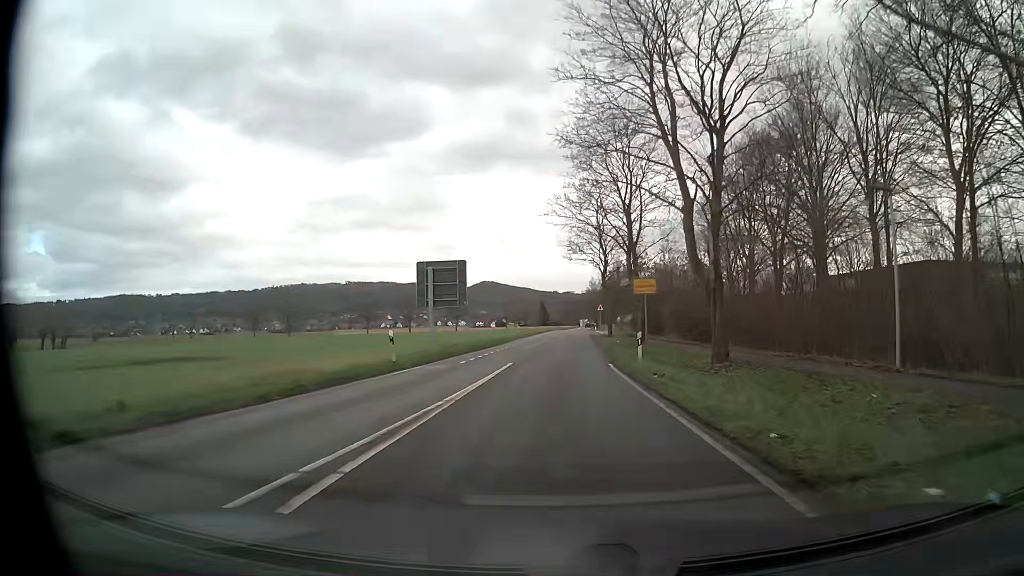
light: Day
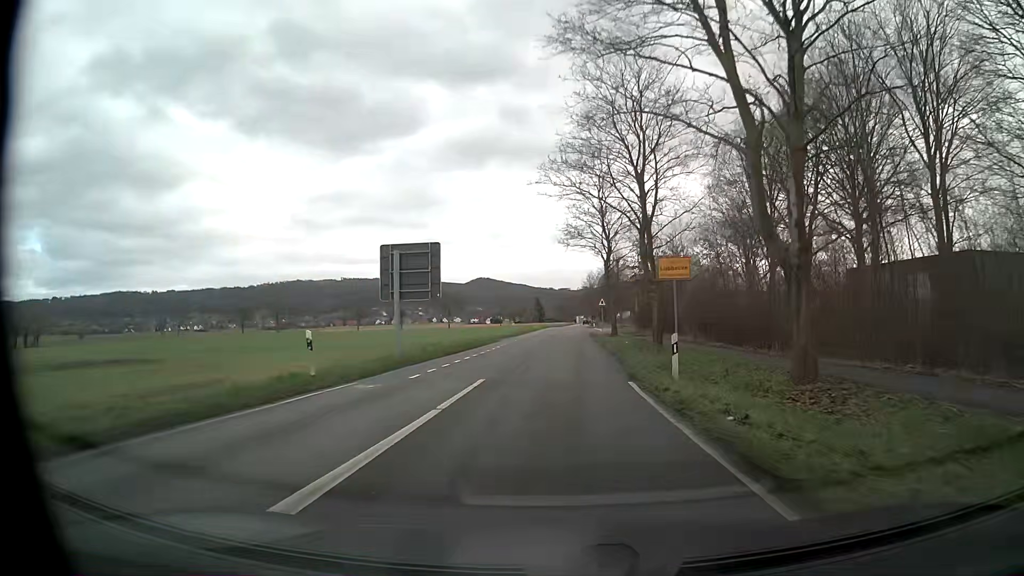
(+0.1, +7.6) m; +1°
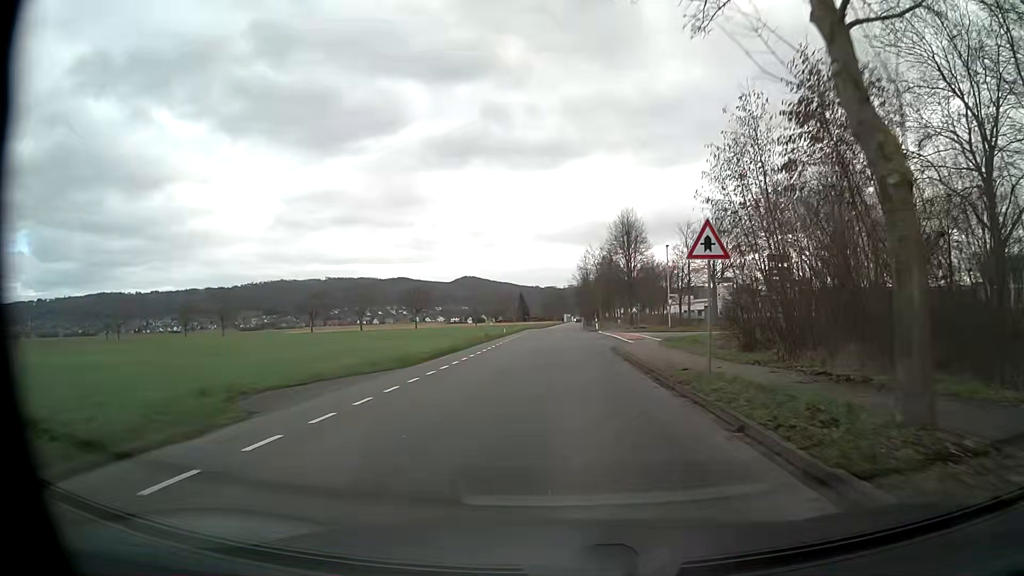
(+0.1, +38.3) m; +1°
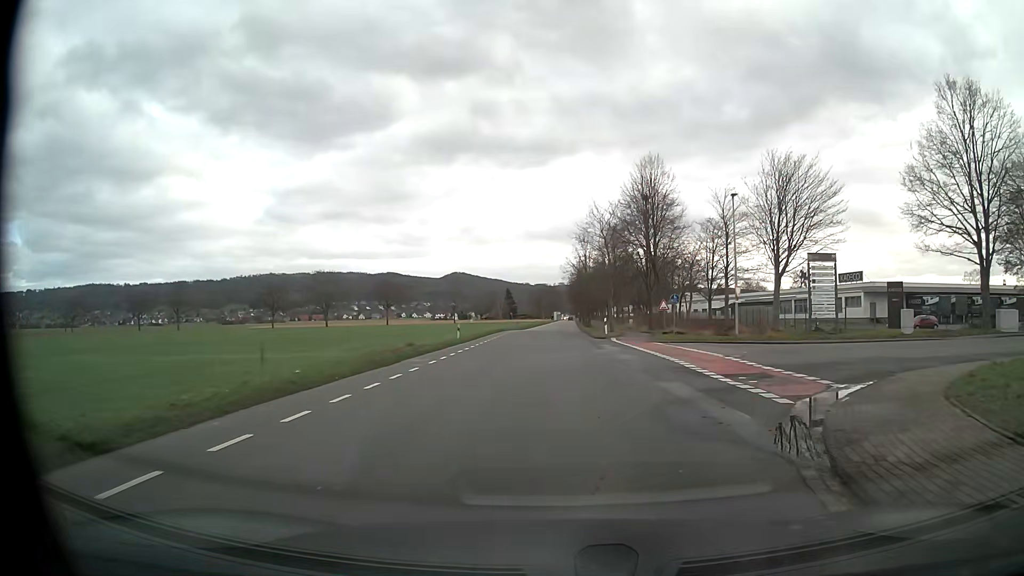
(+0.1, +25.0) m; +1°
